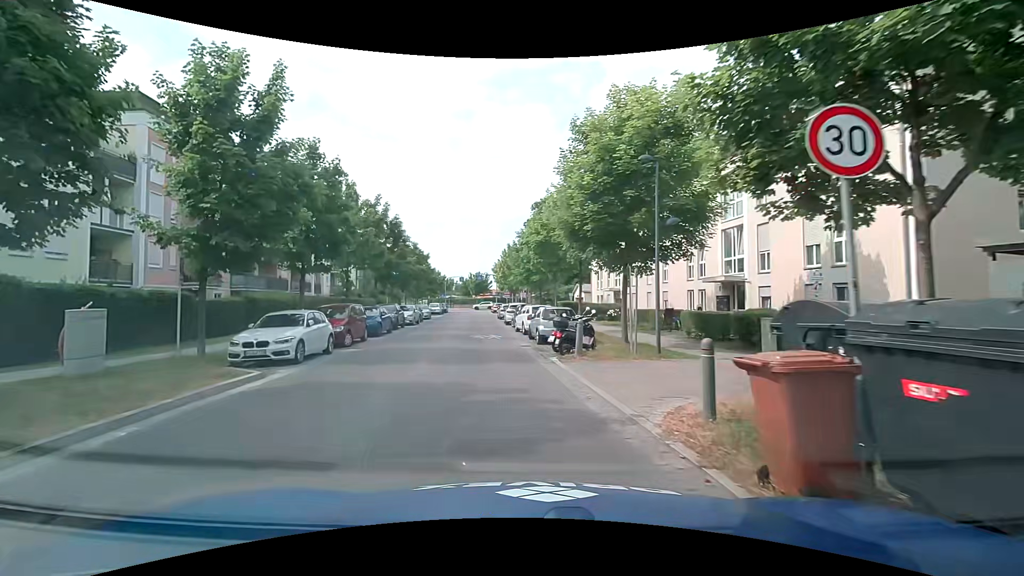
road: residential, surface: asphalt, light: Day
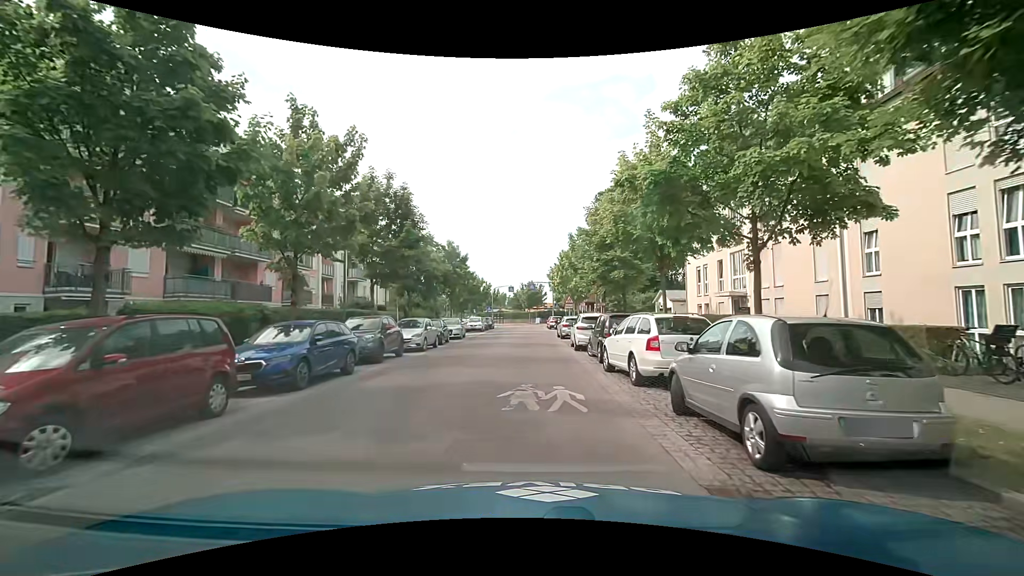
(-1.0, +14.3) m; -5°
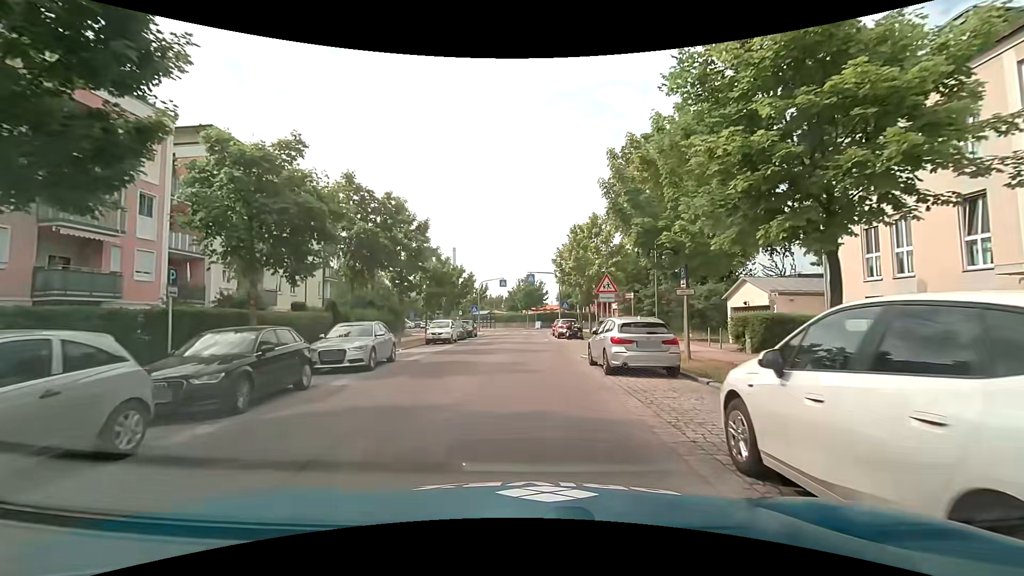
(-0.1, +19.0) m; 0°
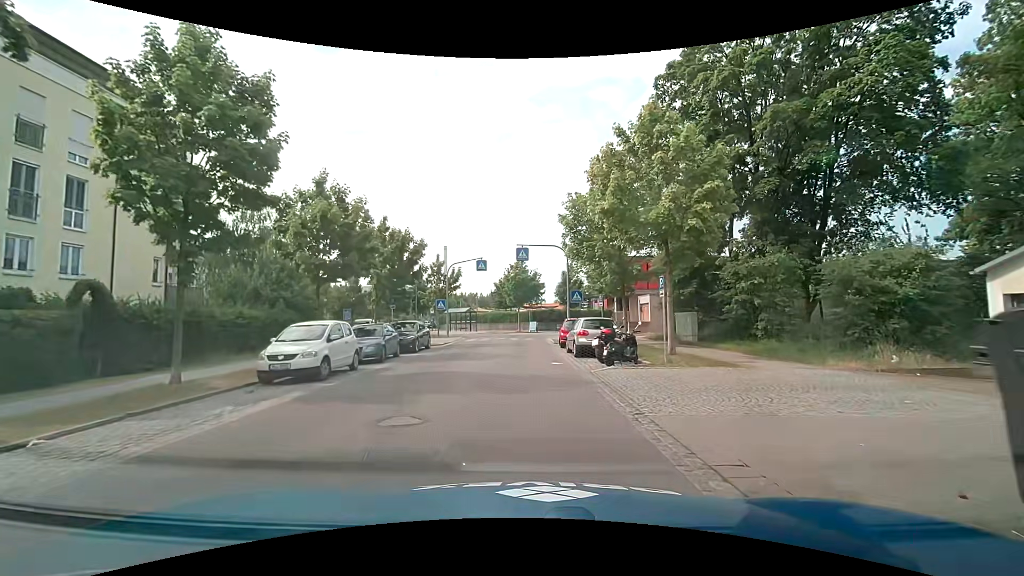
(0.0, +18.7) m; 0°
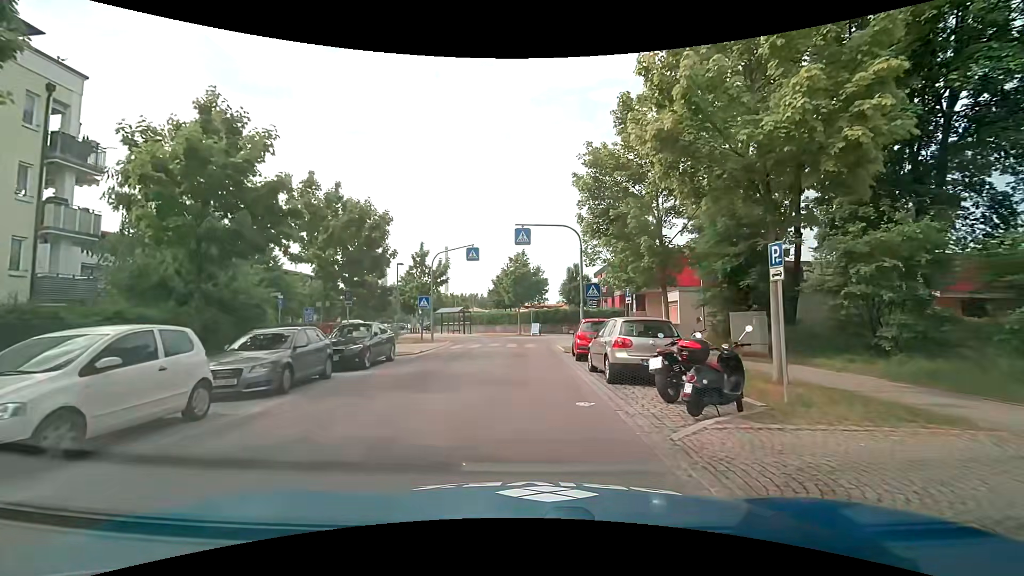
(0.0, +7.3) m; 0°
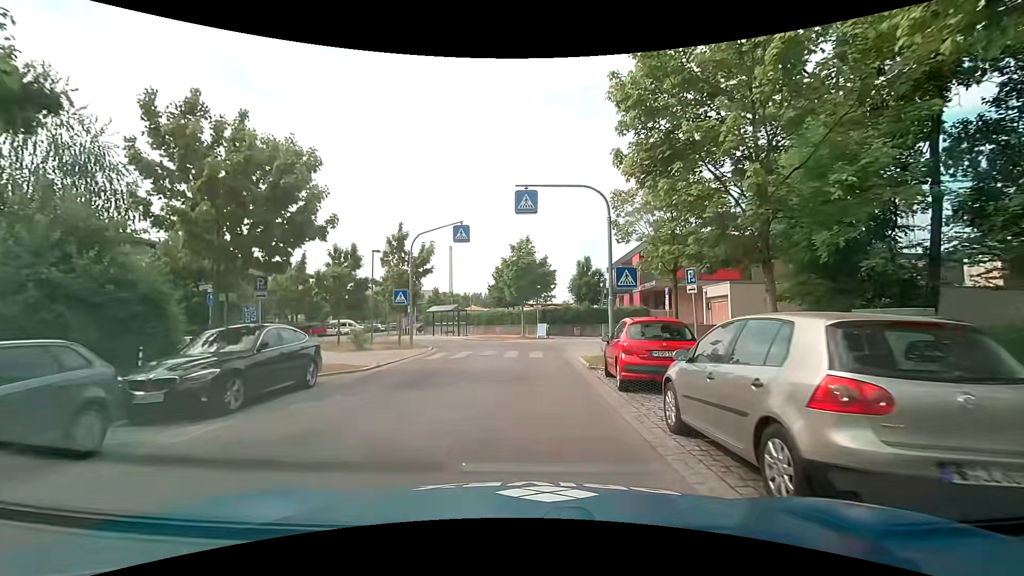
(-0.1, +7.5) m; -1°
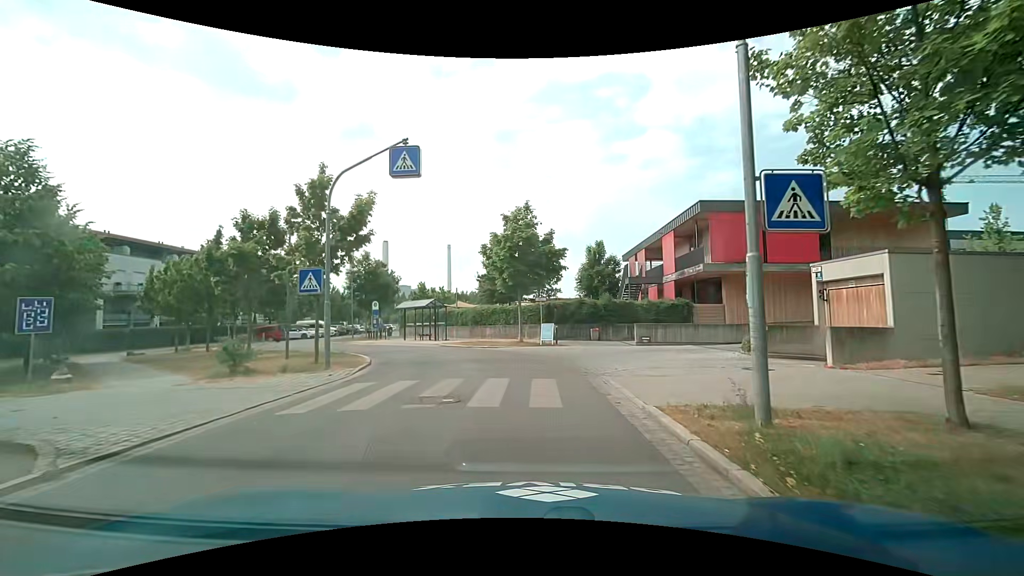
(+0.1, +11.0) m; 0°
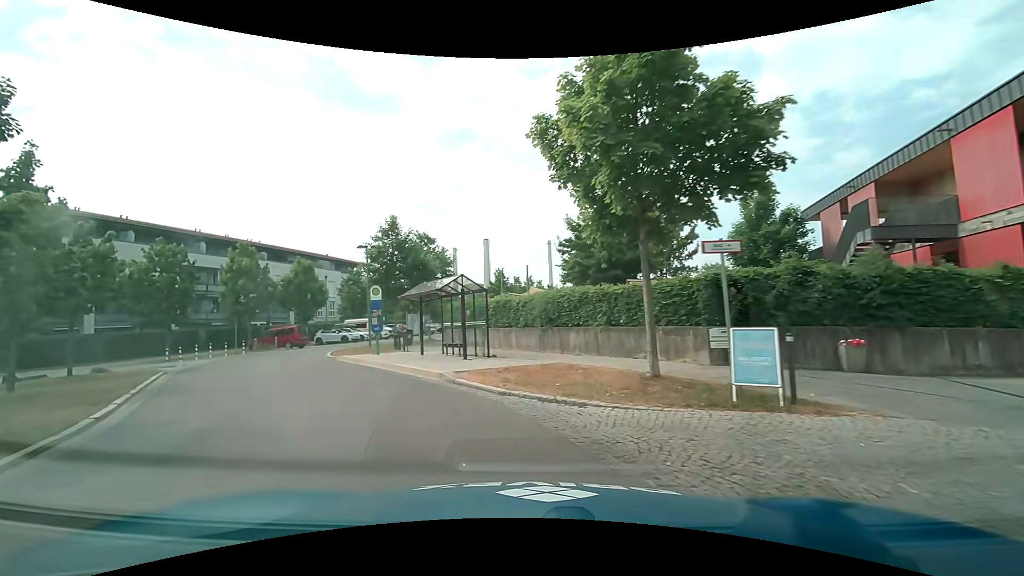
(-0.3, +17.8) m; -12°
(-2, +10) (-7, +18) (-12, +27) (-13, +37) (-11, +47) (-9, +57) (-7, +66) (-5, +76) (-3, +86) (0, +96) m
